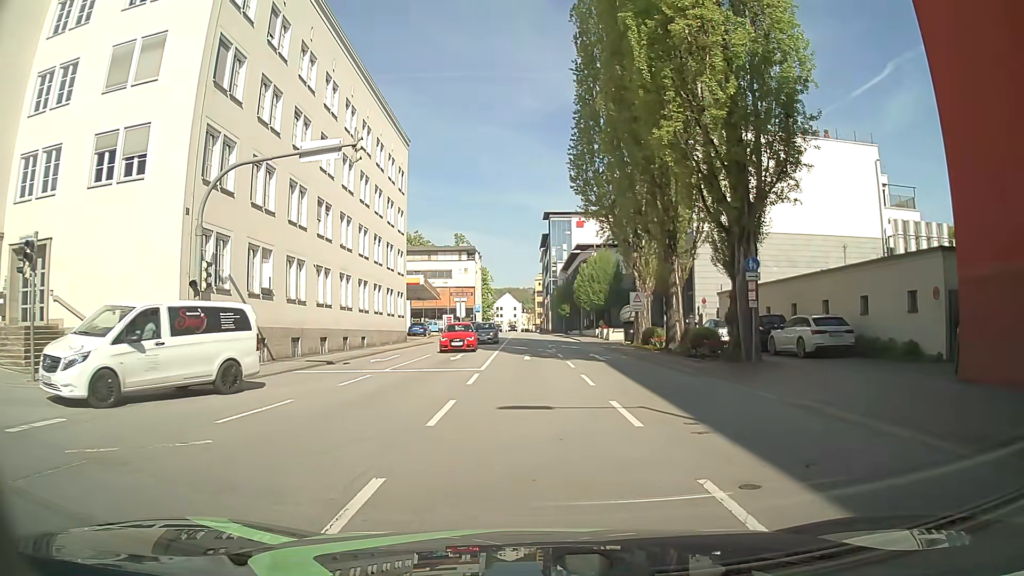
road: primary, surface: asphalt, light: Day
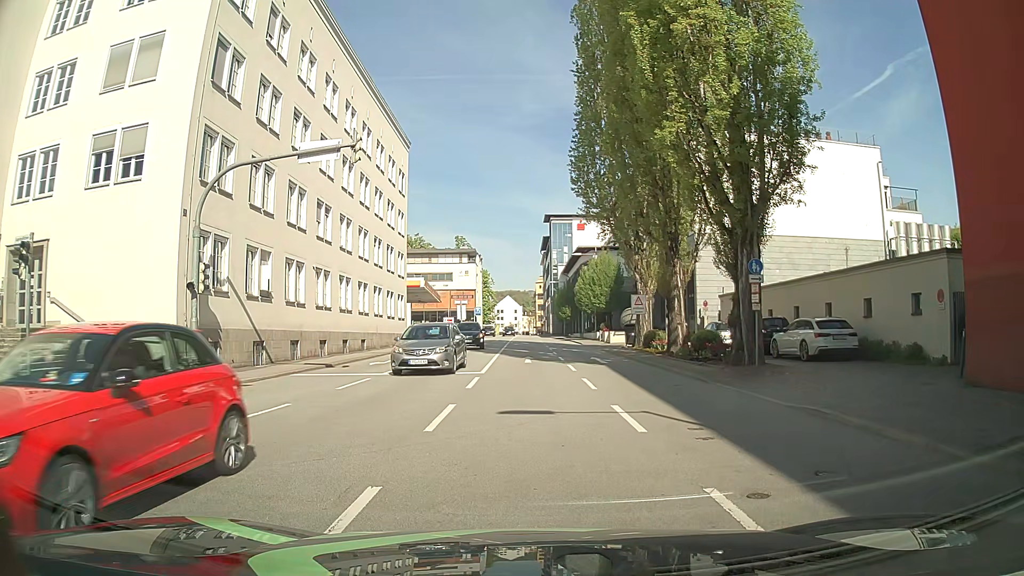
(0.0, +0.3) m; 0°
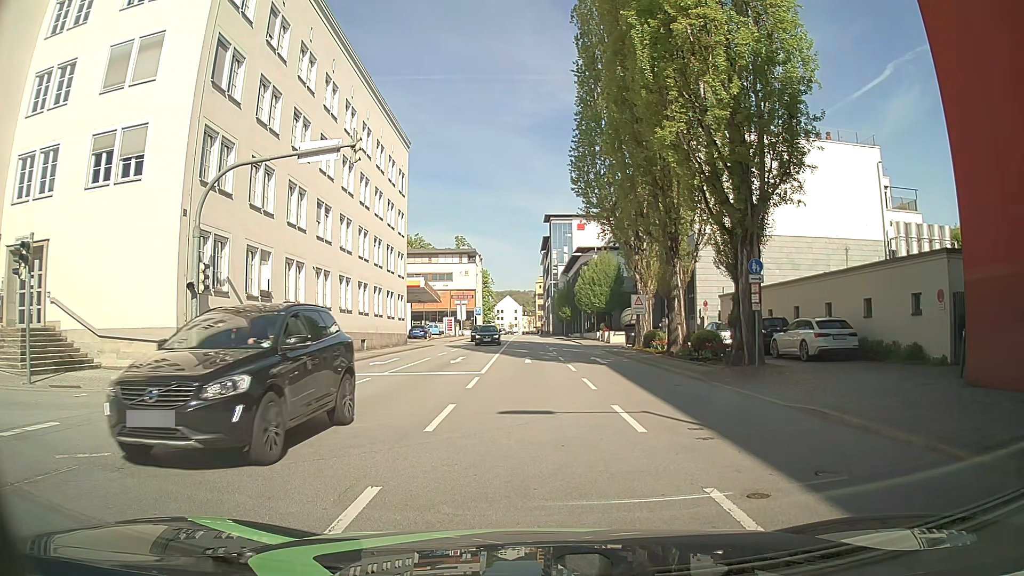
(0.0, 0.0) m; 0°
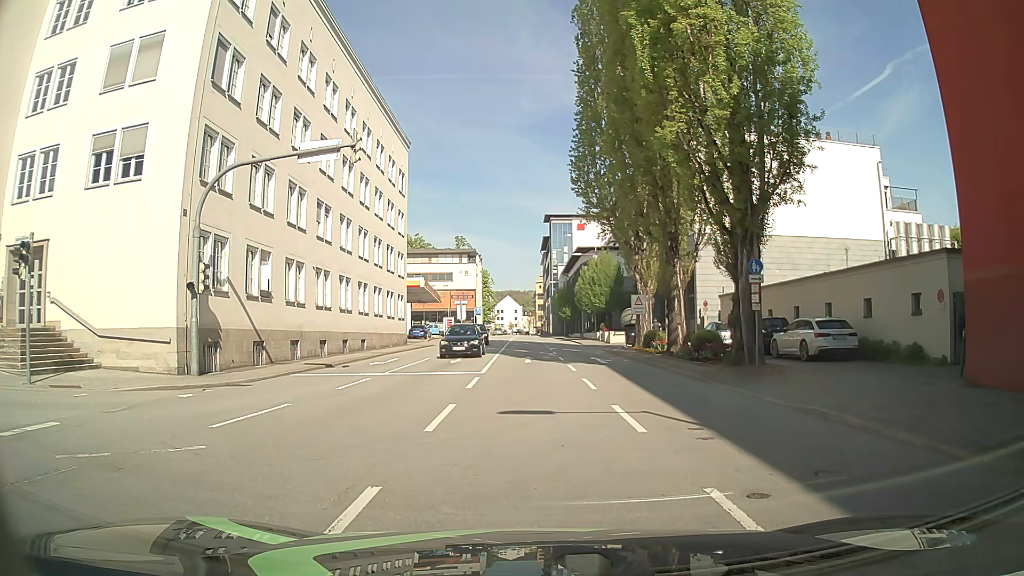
(0.0, 0.0) m; 0°
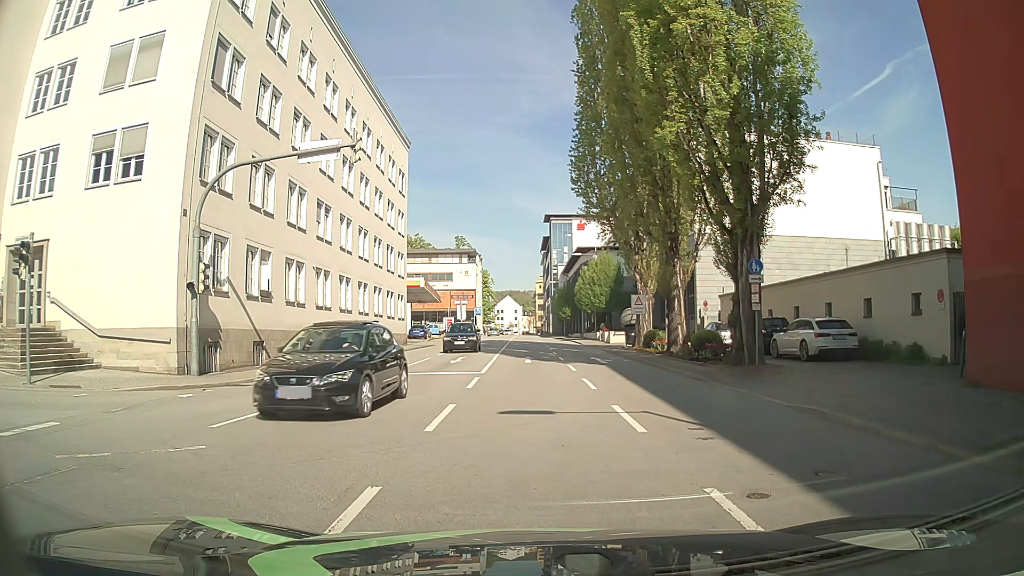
(0.0, 0.0) m; 0°
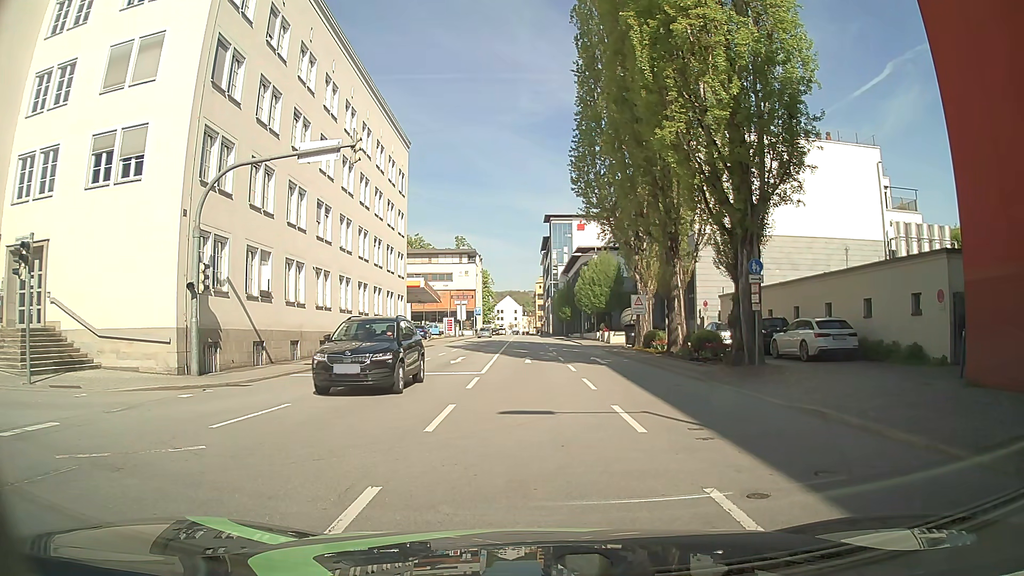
(0.0, 0.0) m; 0°
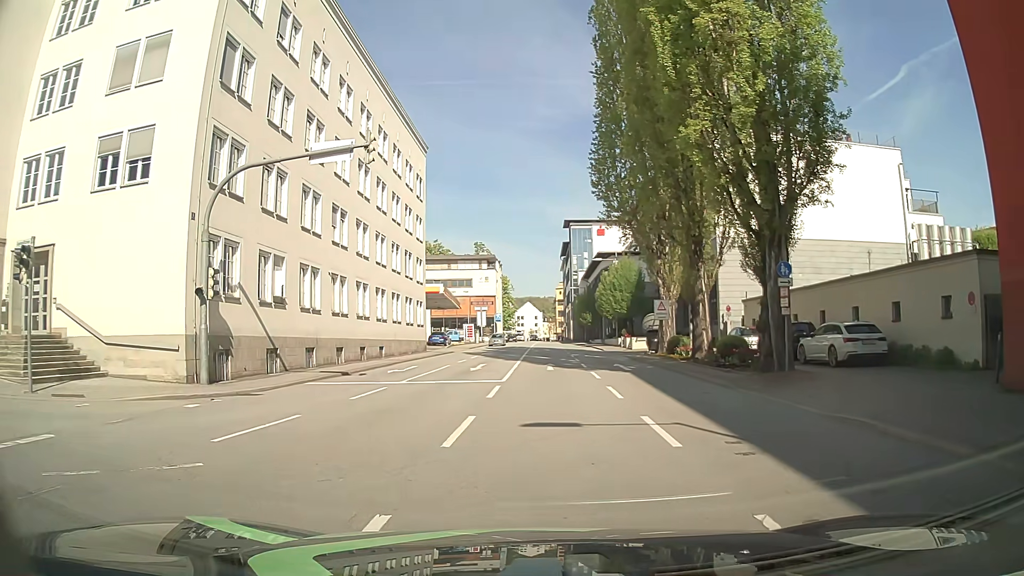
(0.0, +0.8) m; -2°
